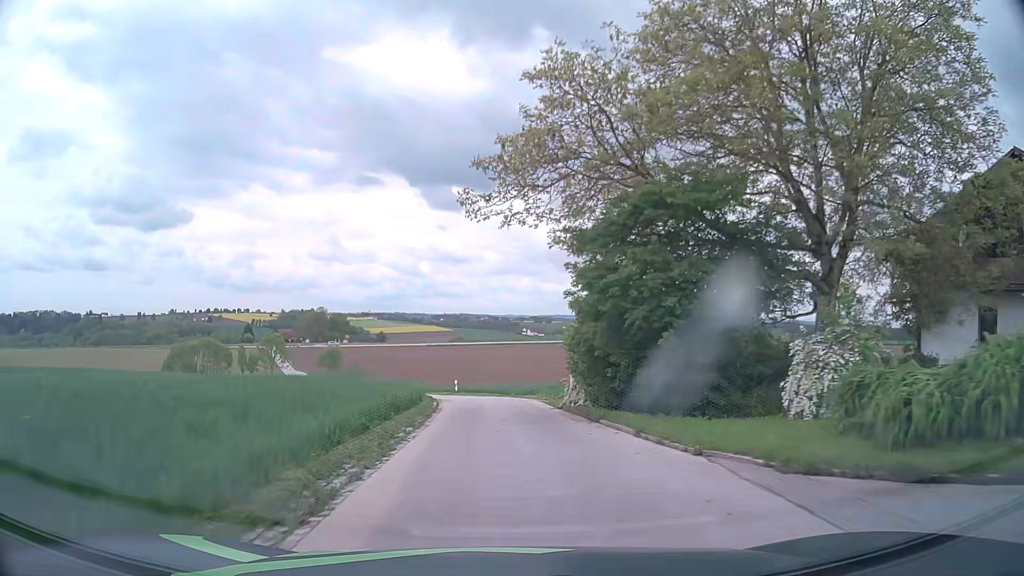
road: unclassified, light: Day
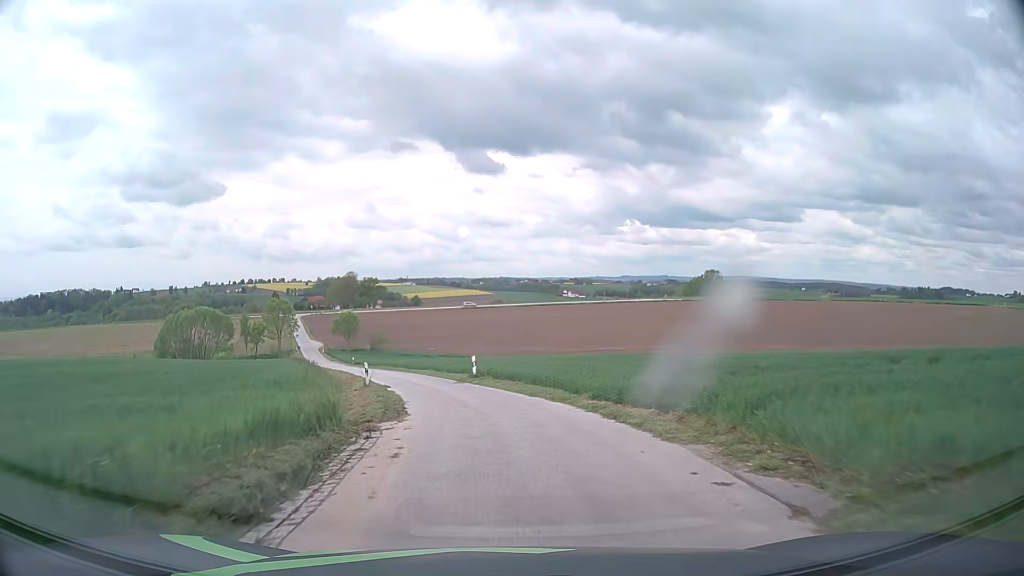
(-0.4, +21.1) m; -3°
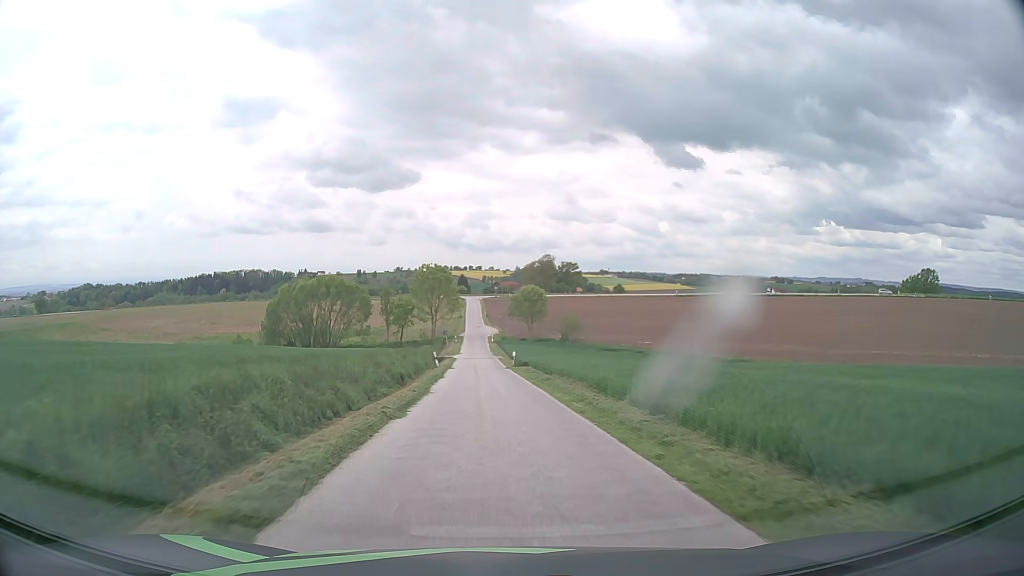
(-6.0, +37.8) m; -17°
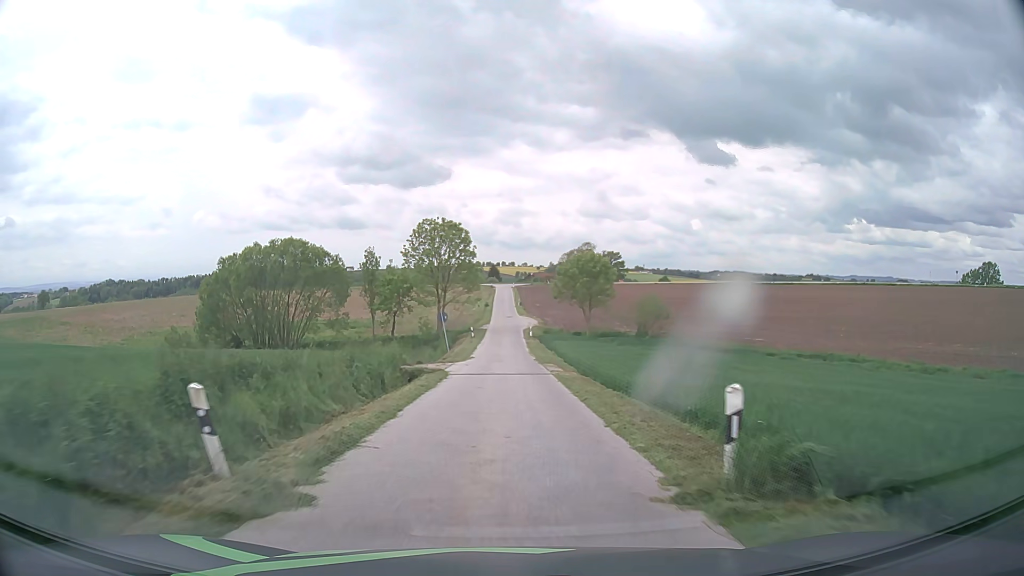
(-1.1, +34.1) m; -3°
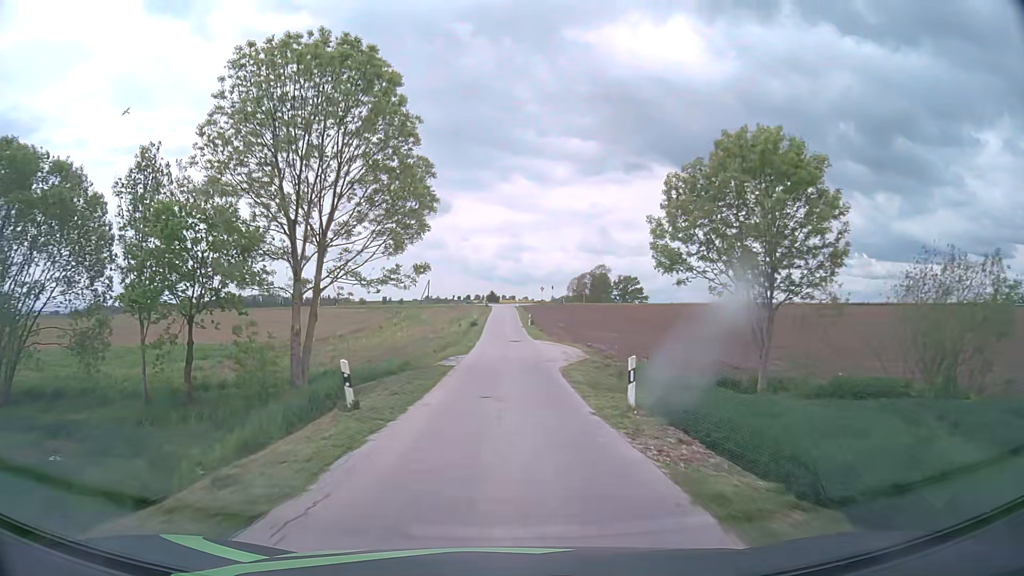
(-0.1, +45.0) m; 0°
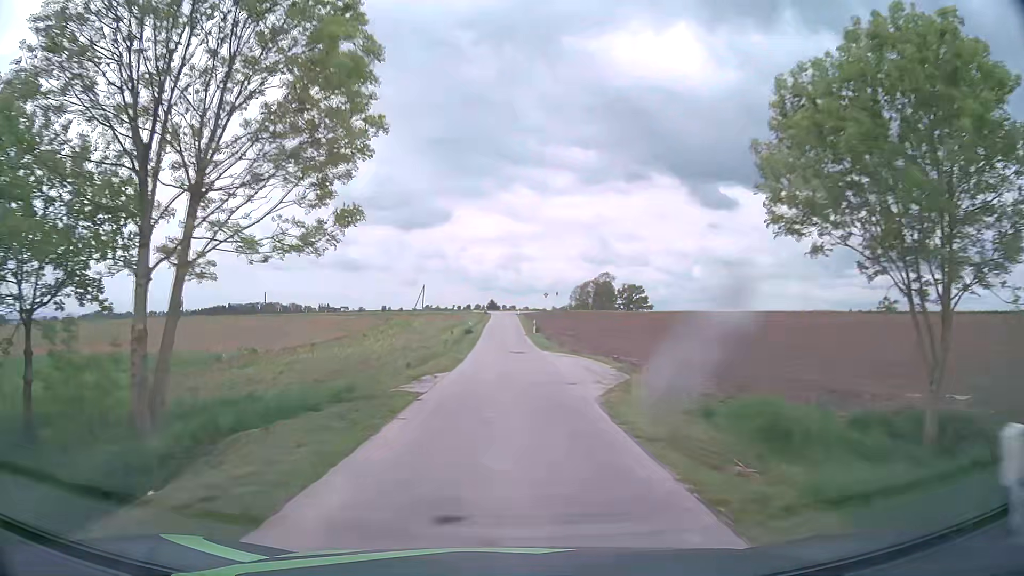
(0.0, +9.4) m; 0°
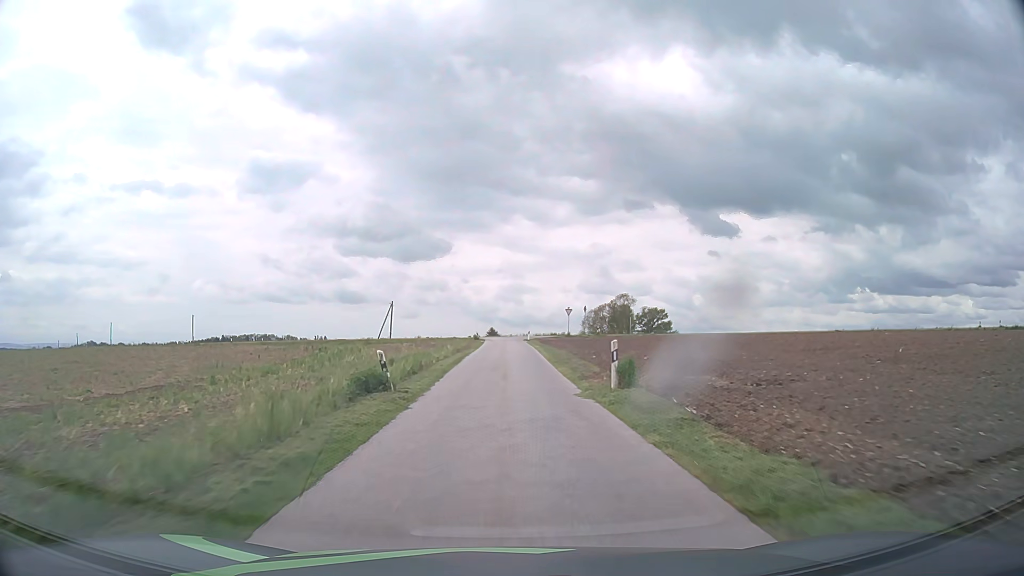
(-0.1, +37.5) m; 0°
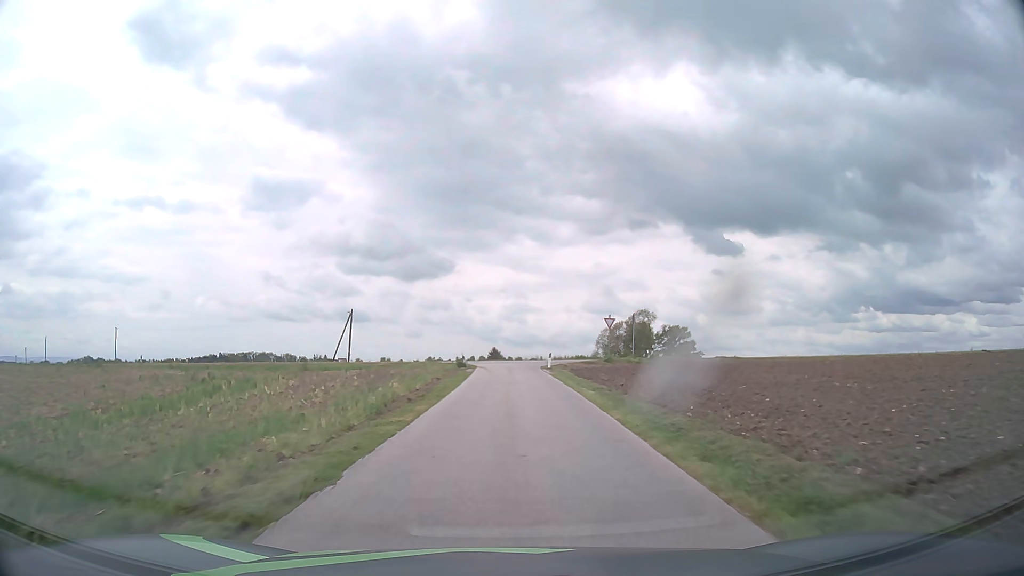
(0.0, +26.0) m; 0°
(0, +10) (0, +20) (0, +30) (0, +40) (+4, +49) (+14, +50) (+23, +47) (+33, +44) (+42, +41) (+52, +38) m
